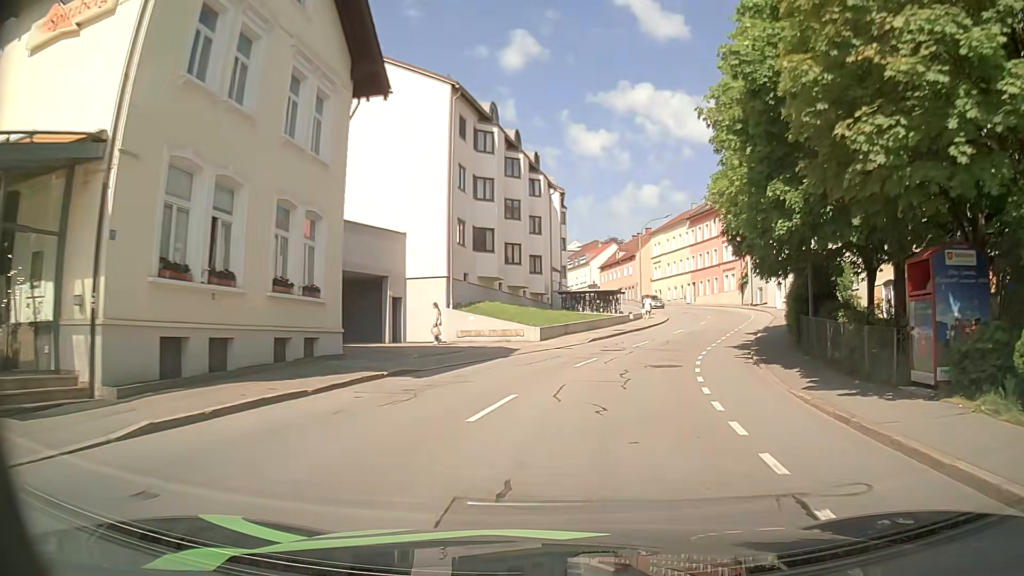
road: tertiary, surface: asphalt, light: Day
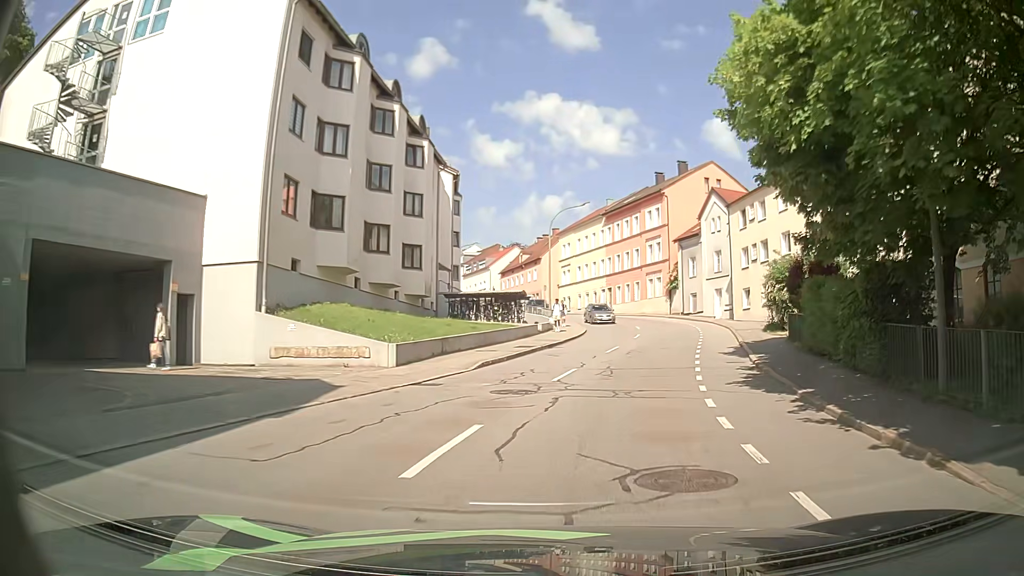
(+0.7, +11.8) m; +8°
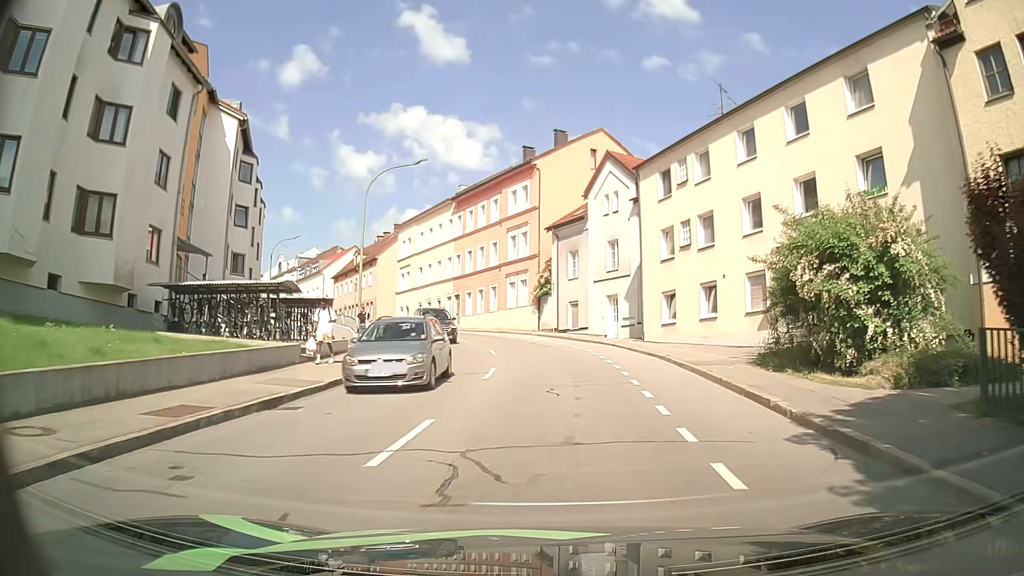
(+2.0, +17.1) m; +13°
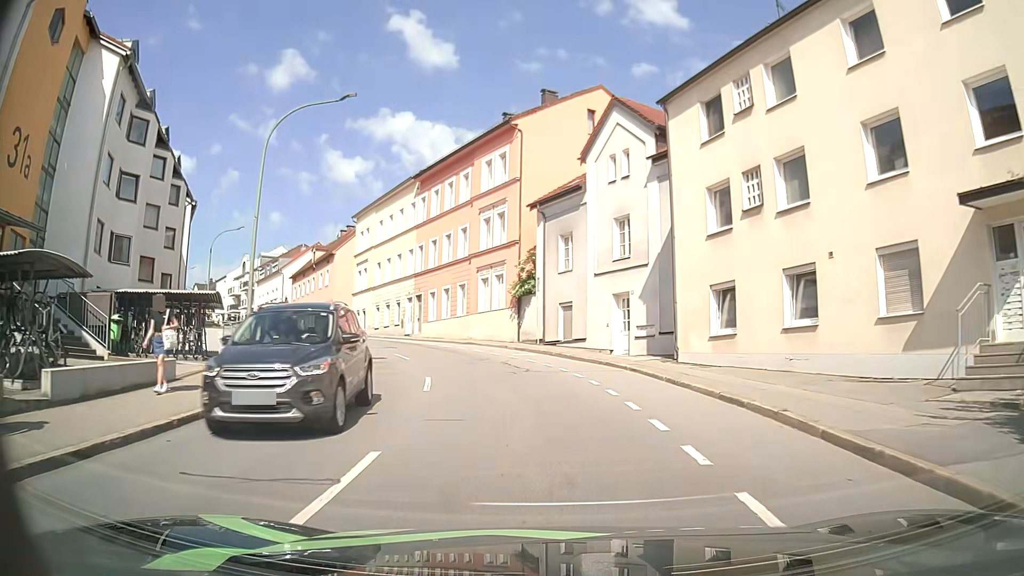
(+0.3, +11.1) m; +1°
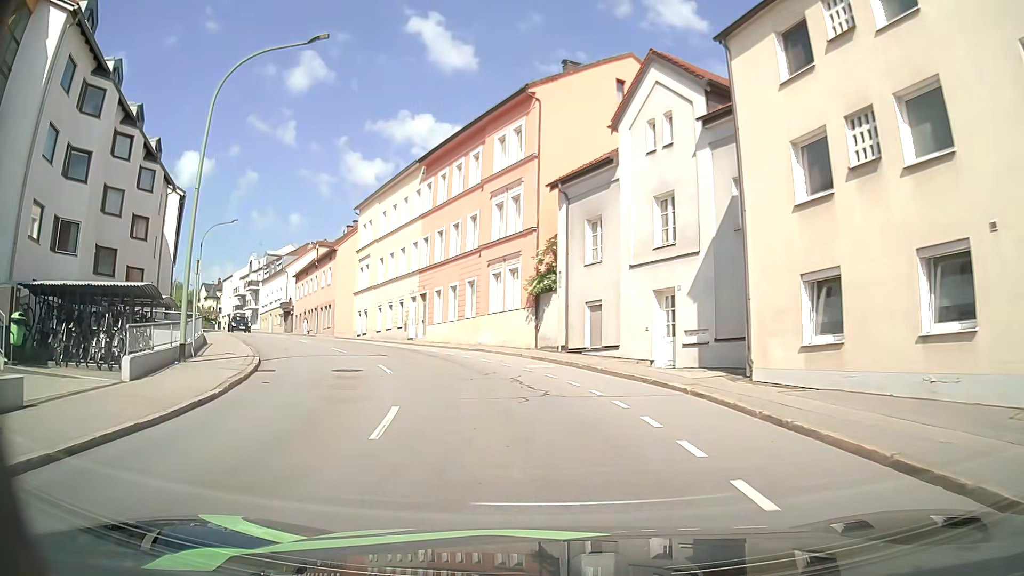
(-0.1, +5.4) m; -2°
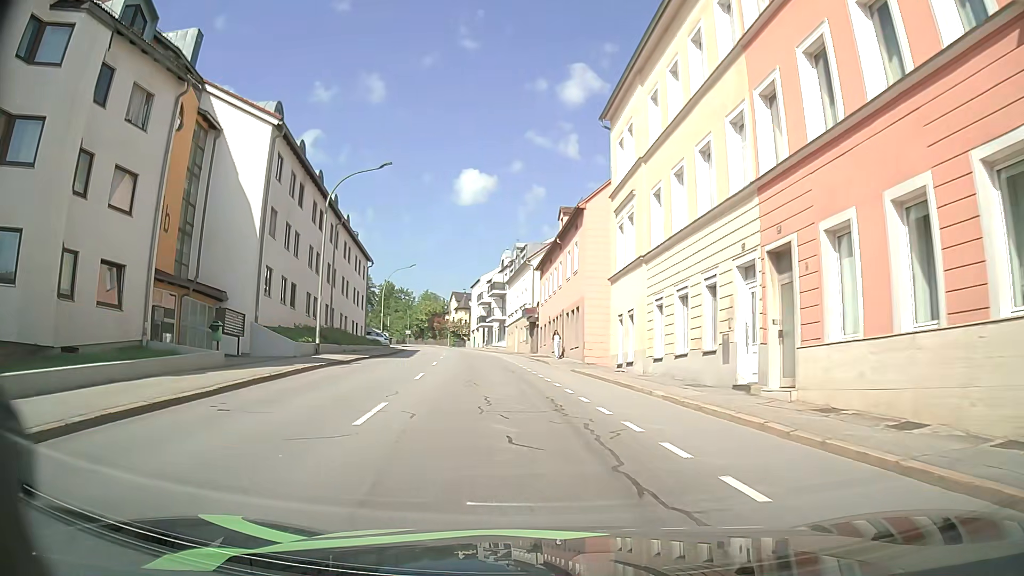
(-5.1, +25.9) m; -25°
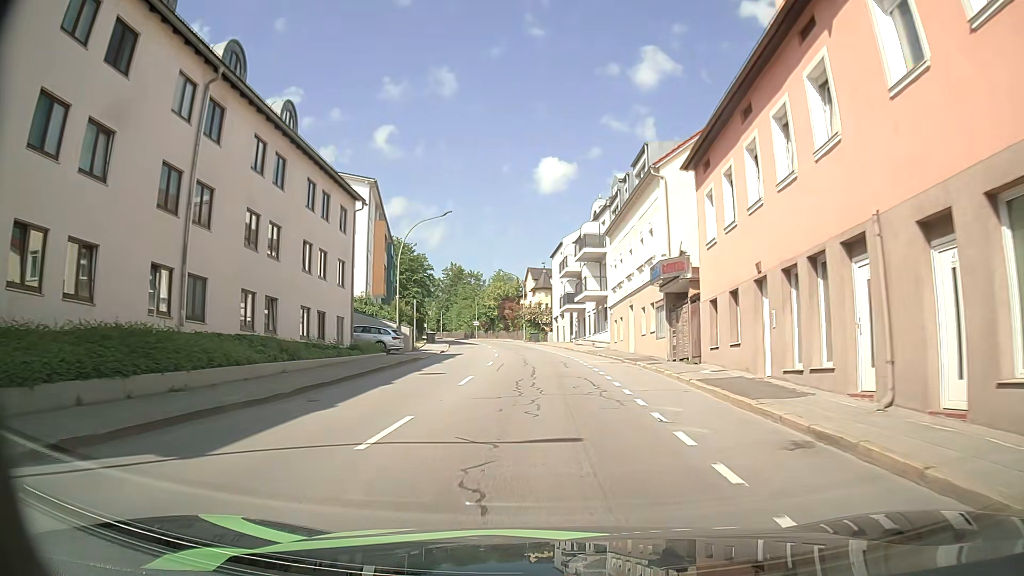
(-2.5, +29.5) m; -7°
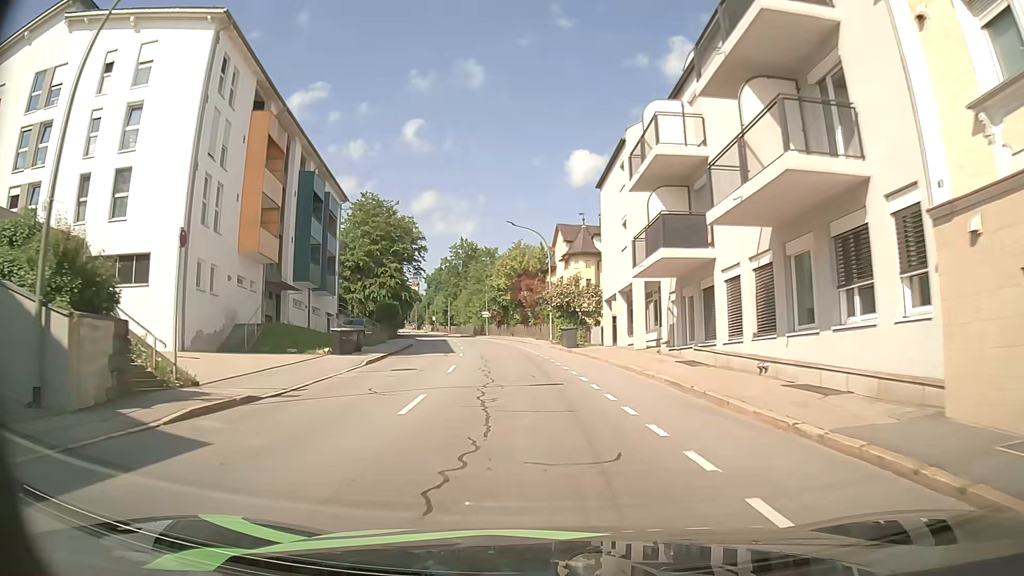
(-0.6, +33.6) m; -3°
(0, +10) (-1, +20) (-2, +30) (-3, +40) (-4, +50) (-6, +60) (-8, +69) (-11, +79) (-13, +89) (-15, +99) m
